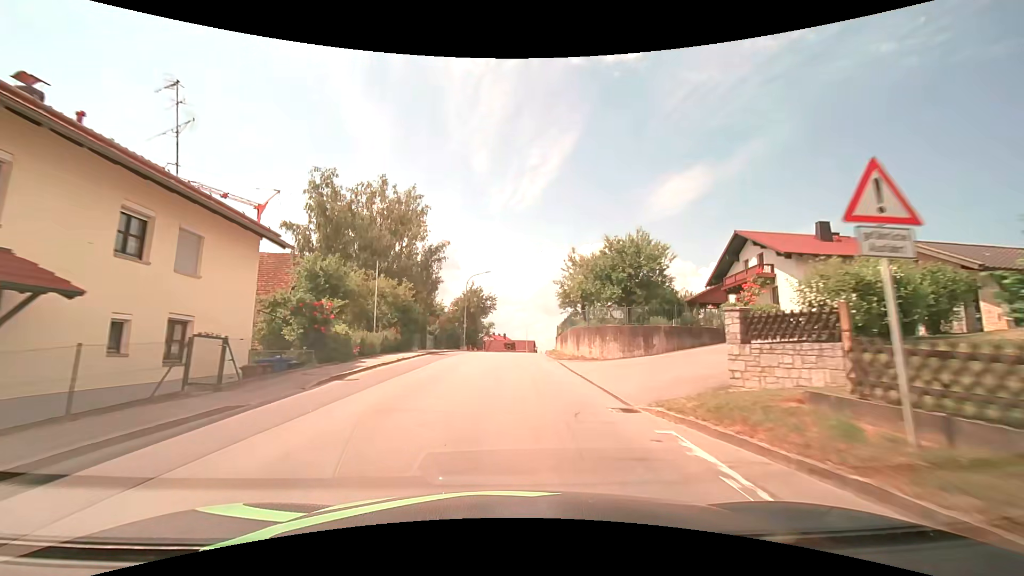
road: tertiary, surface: asphalt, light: Day
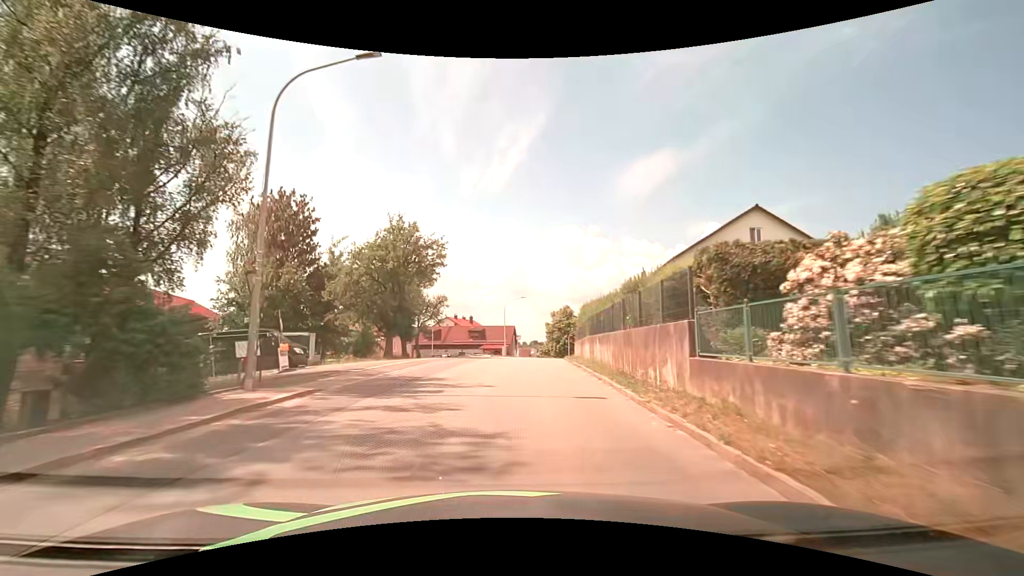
(+0.5, +39.7) m; +3°
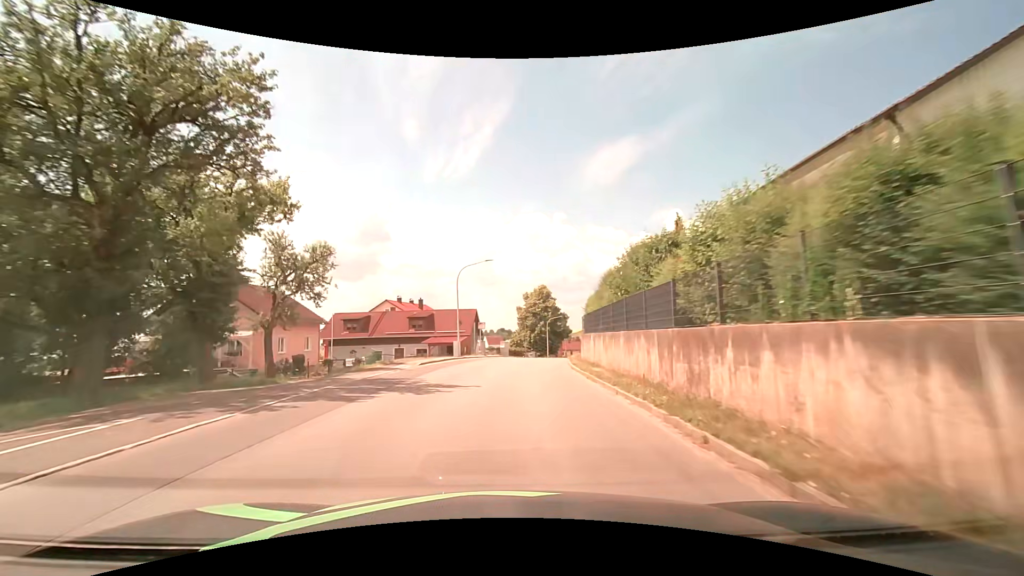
(+0.9, +24.2) m; +4°
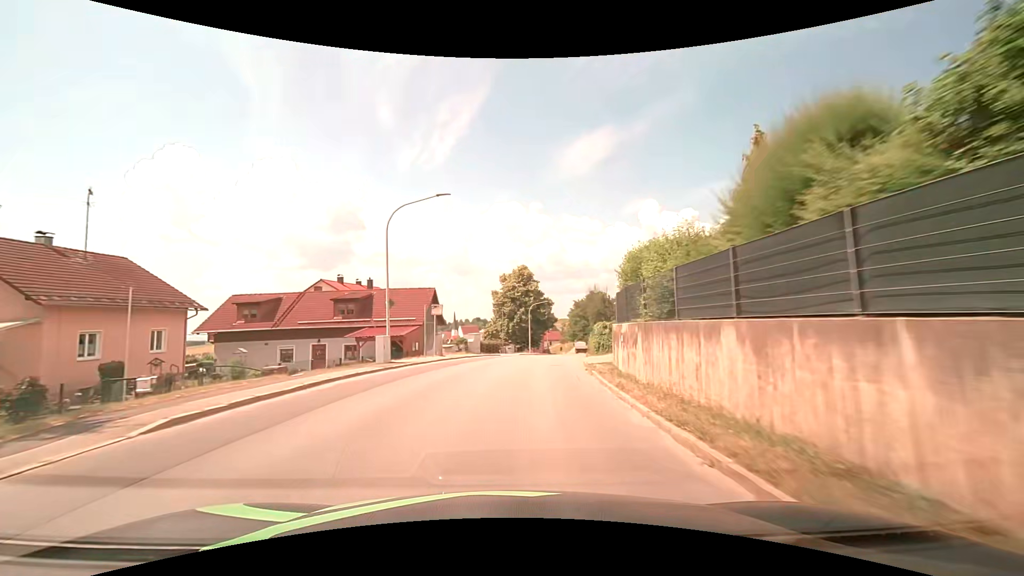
(+0.4, +16.3) m; +2°
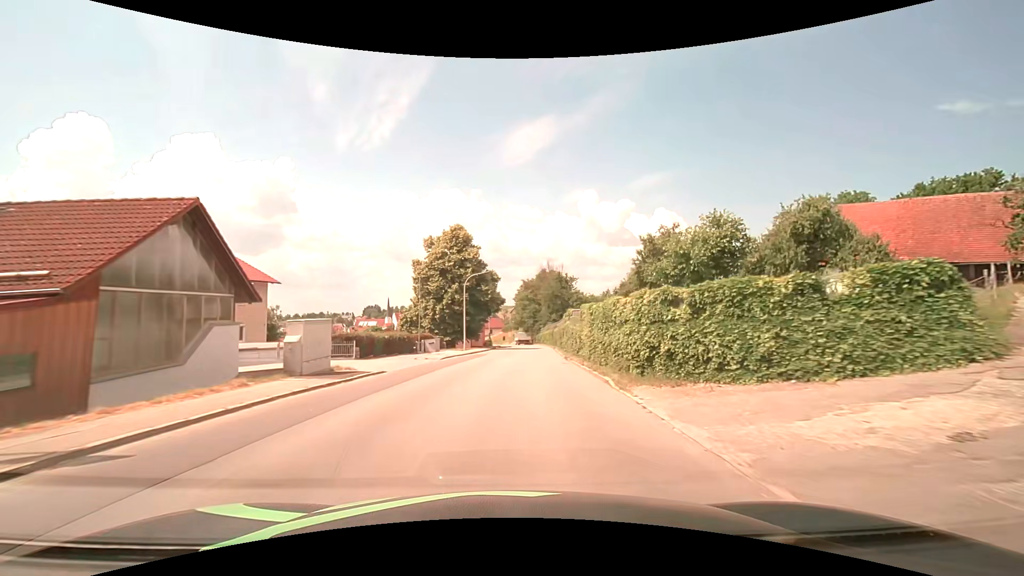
(+1.5, +24.6) m; +7°
(0, +10) (+1, +20) (+1, +30) (+2, +40) (+3, +50) (+4, +60) (+4, +70) (+4, +80) (+4, +90) (+3, +100) m
